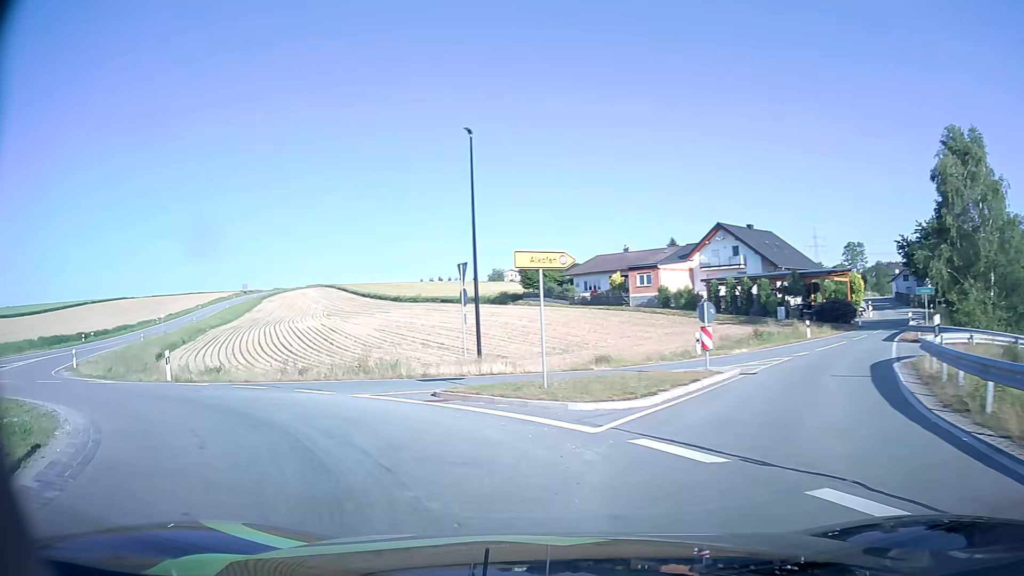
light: Day
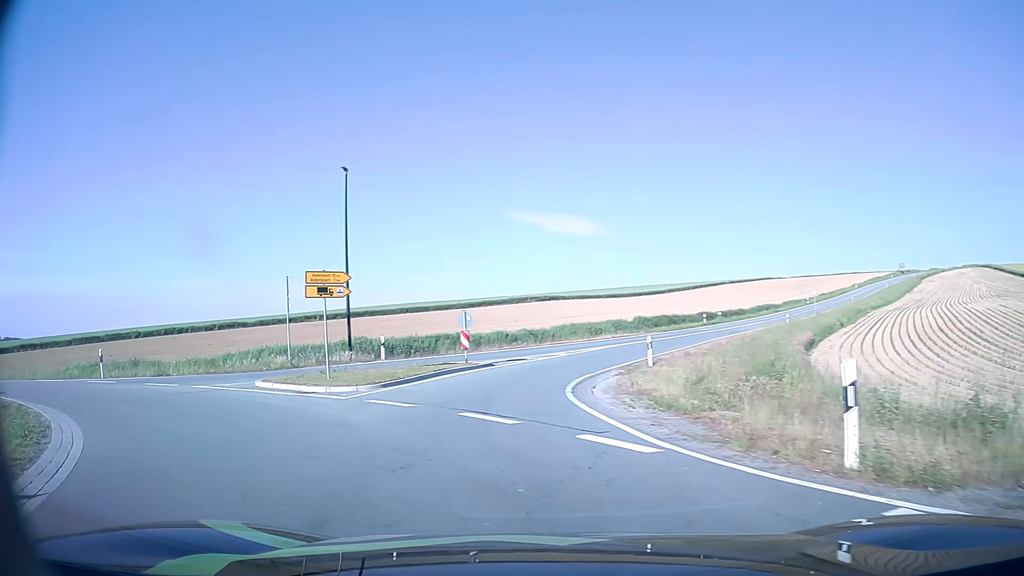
(-7.8, +14.6) m; -57°
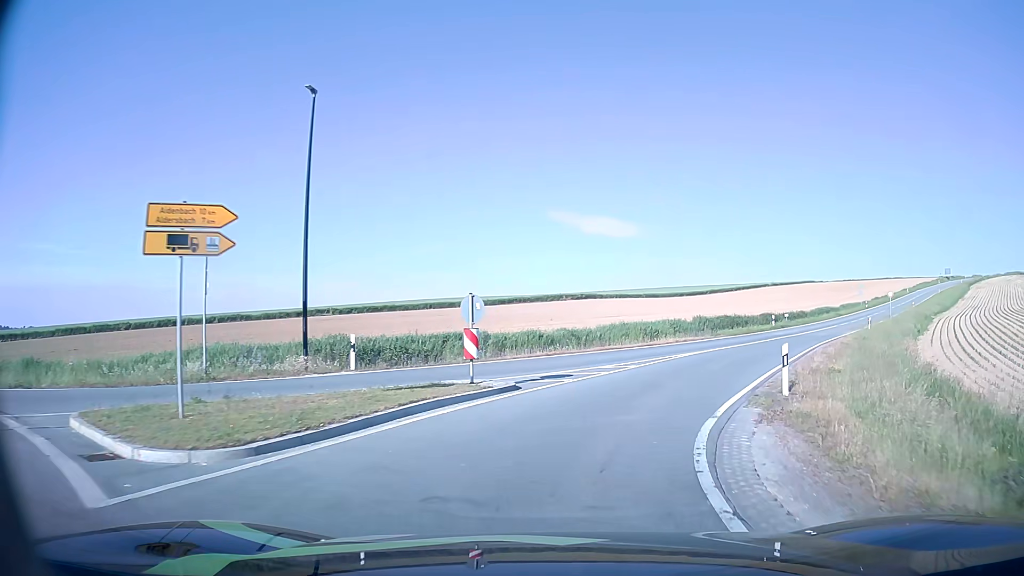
(-0.5, +9.9) m; -3°
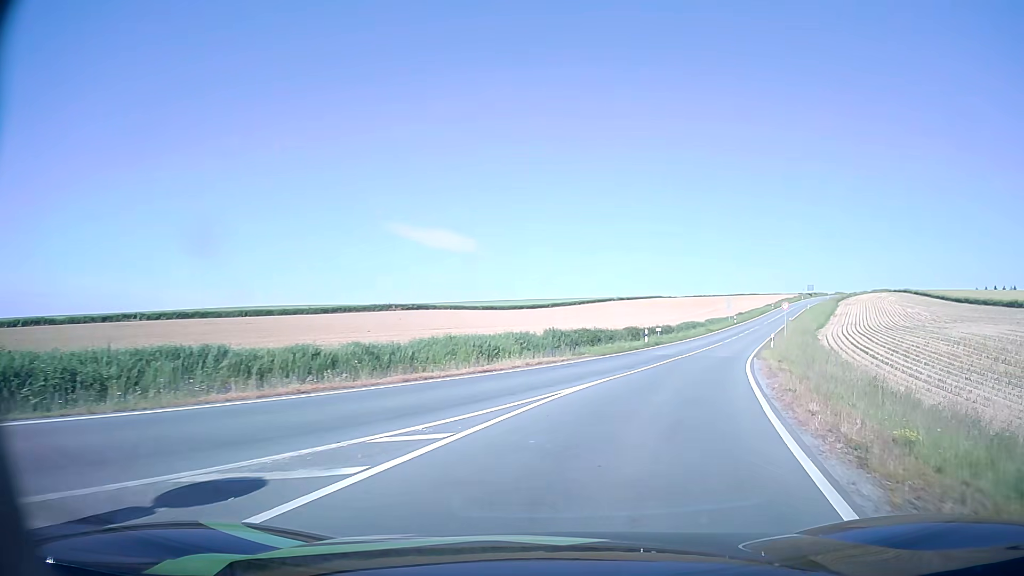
(+1.3, +11.5) m; +14°
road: tertiary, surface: asphalt
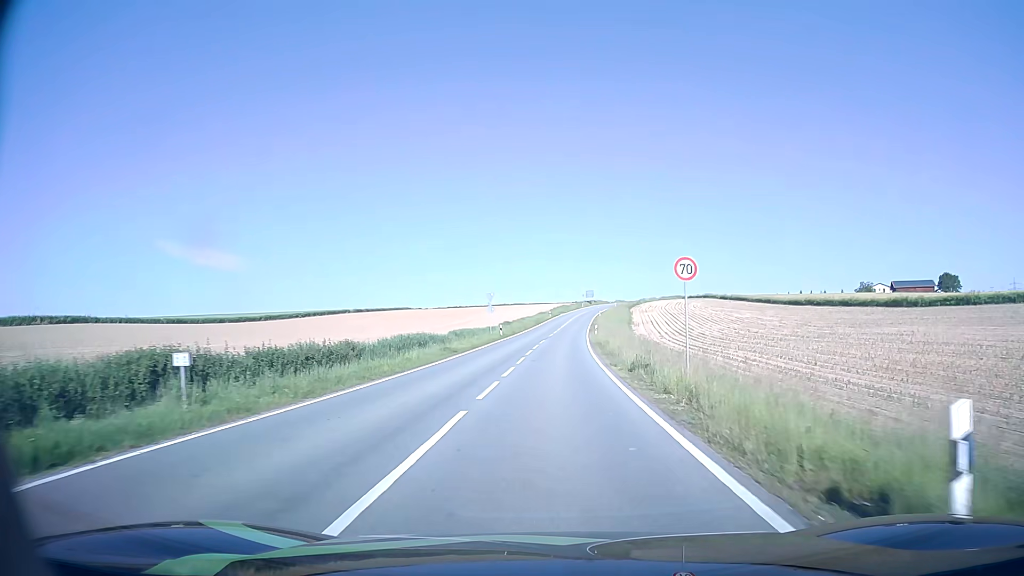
(+9.6, +37.3) m; +21°
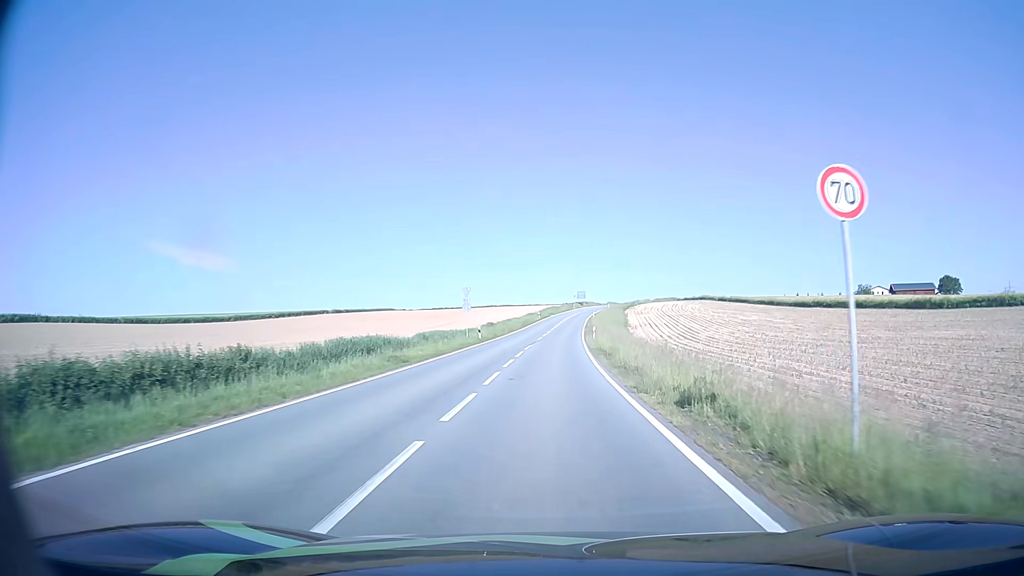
(+0.1, +9.6) m; +1°
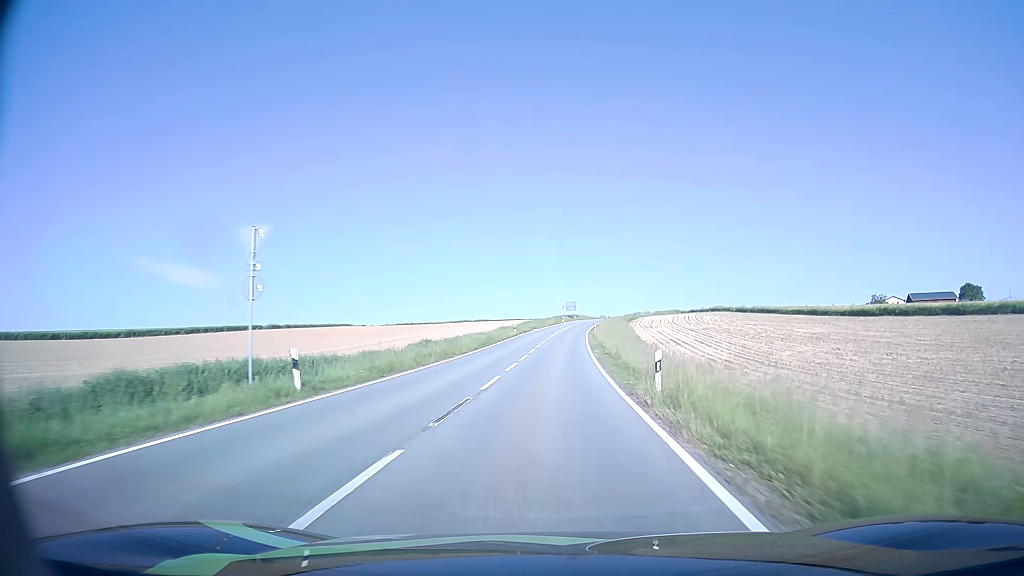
(+0.5, +32.1) m; +1°
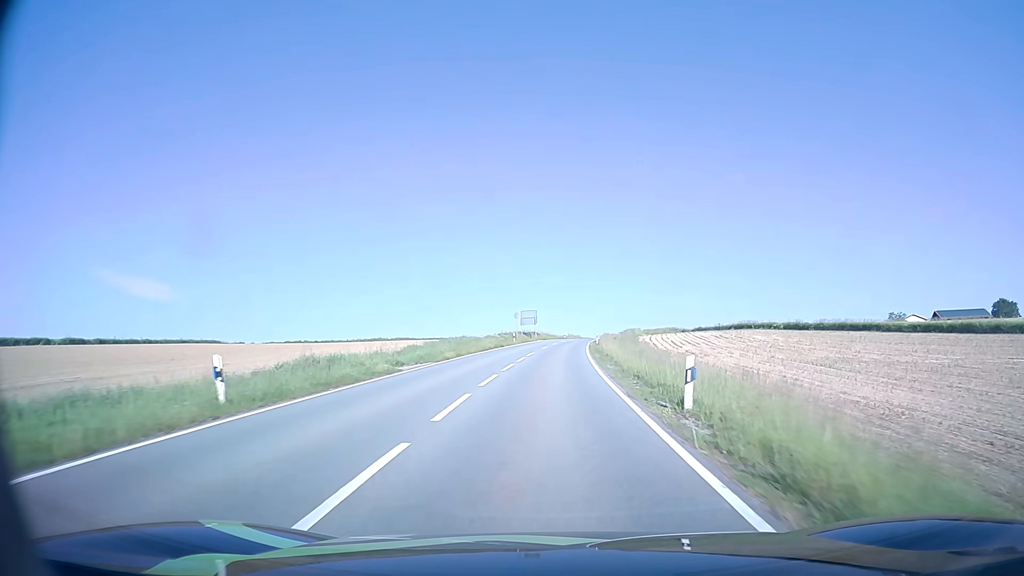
(+1.5, +55.0) m; +4°
(0, +10) (0, +20) (0, +30) (+1, +40) (+1, +50) (+2, +60) (+3, +70) (+4, +80) (+5, +90) (+6, +100) m
